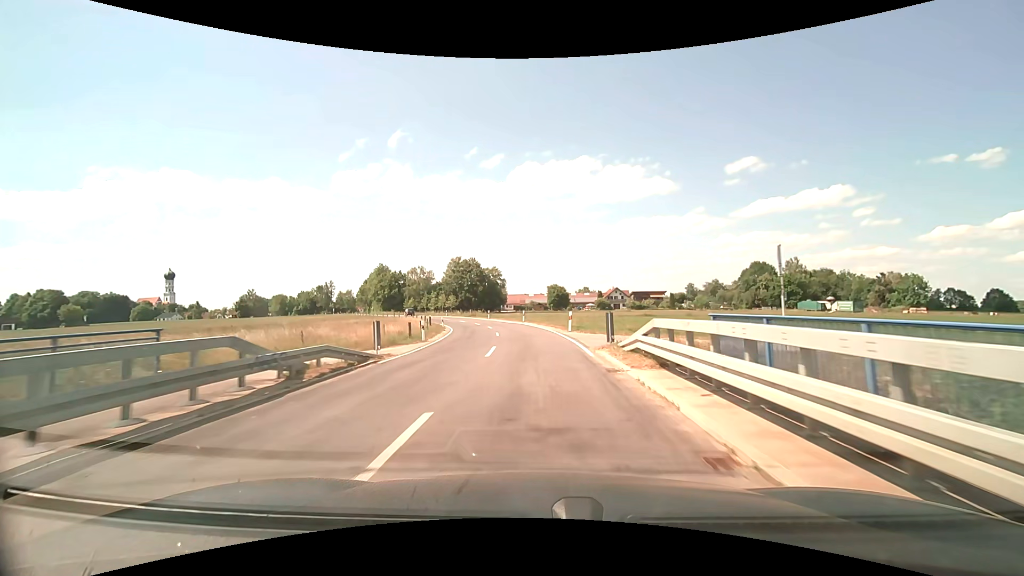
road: unclassified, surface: asphalt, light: Day
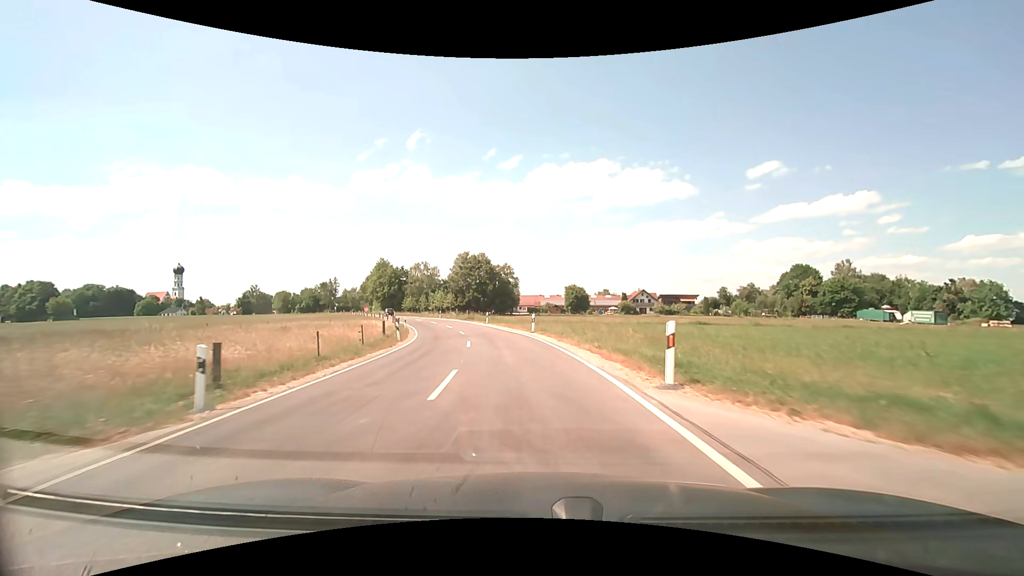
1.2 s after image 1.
(-0.1, +18.9) m; -2°
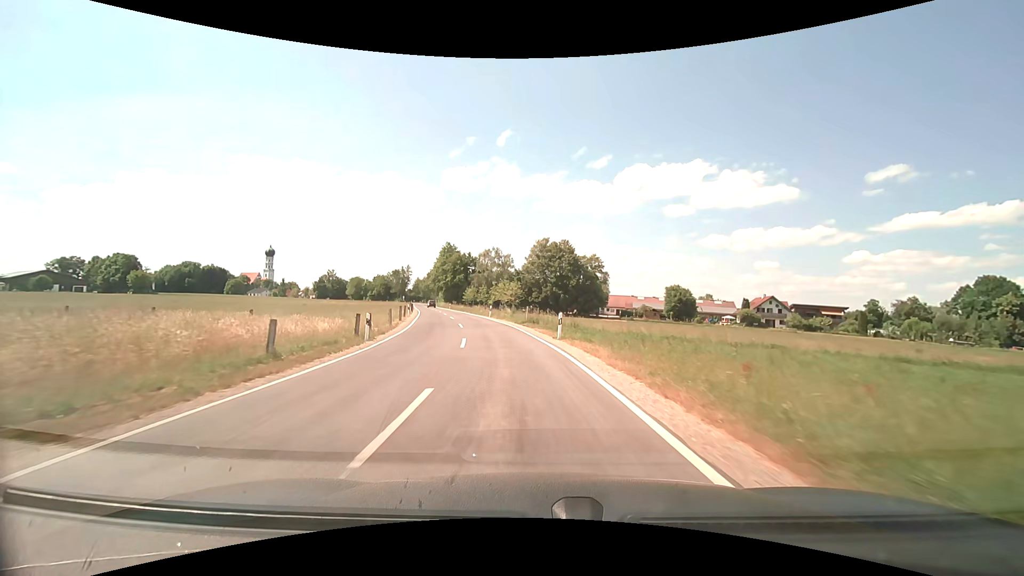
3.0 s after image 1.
(-2.0, +27.8) m; -9°
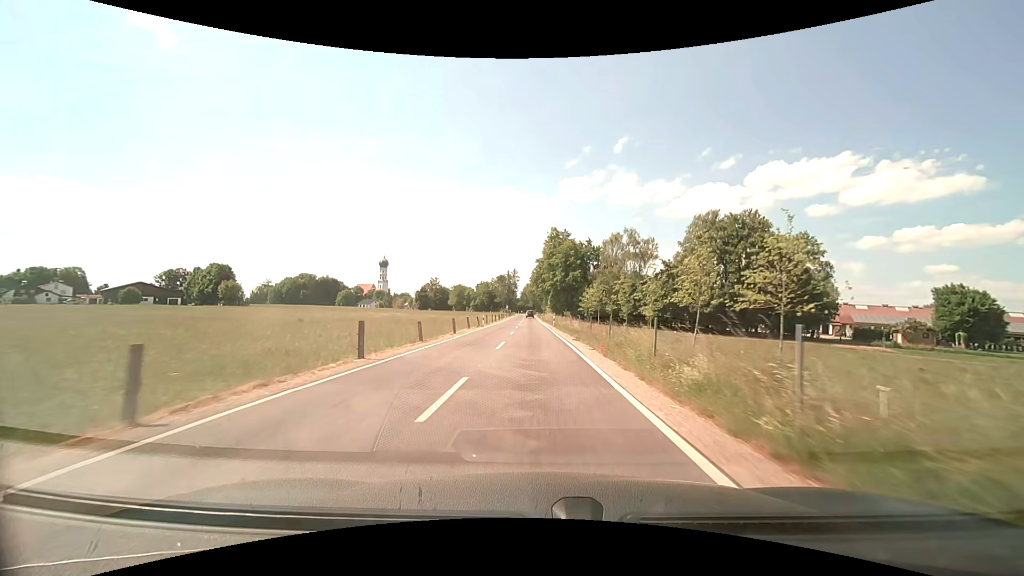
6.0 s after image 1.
(-6.2, +46.5) m; -13°
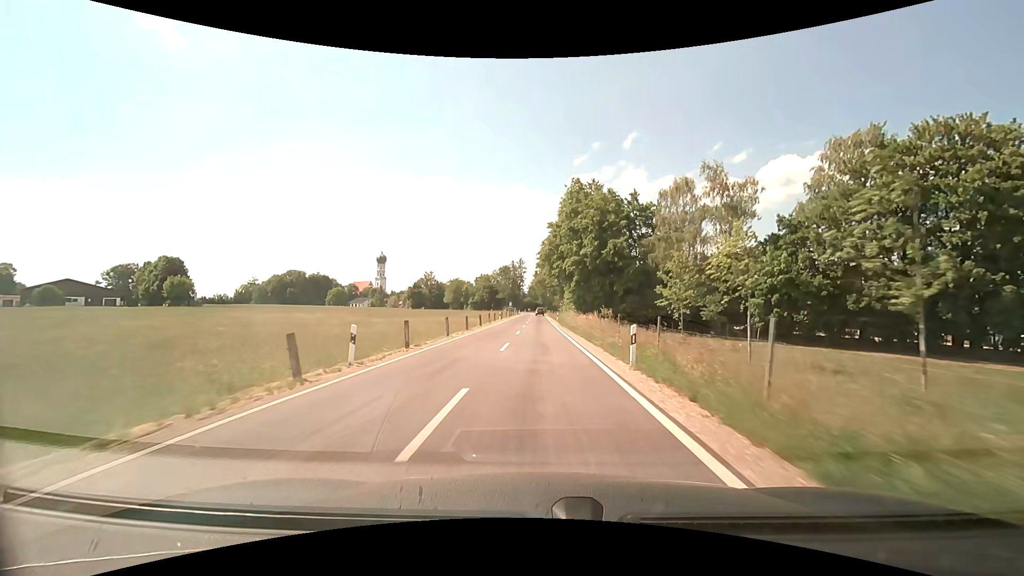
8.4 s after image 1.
(-0.4, +37.7) m; -1°
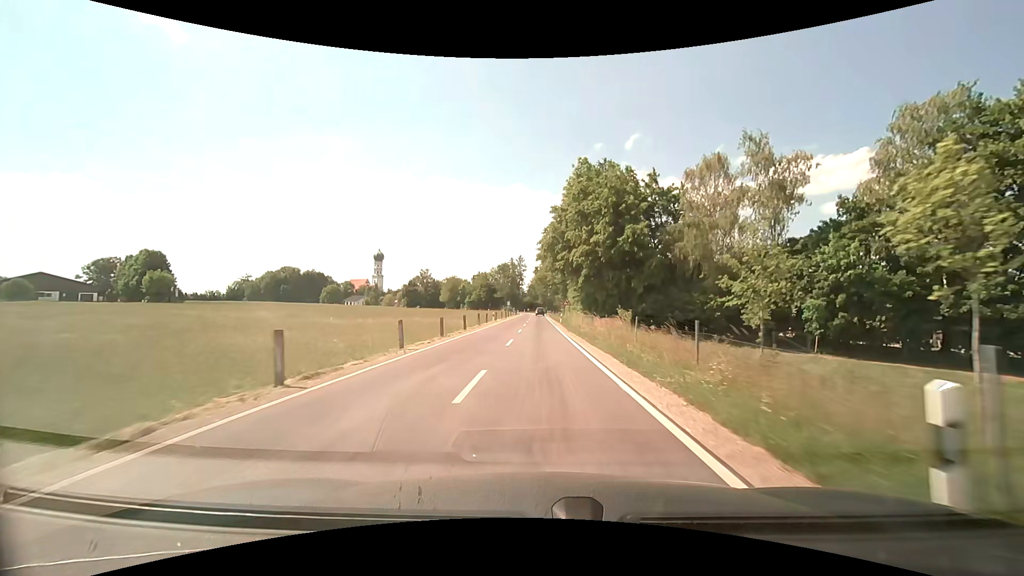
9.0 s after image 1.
(0.0, +9.3) m; 0°
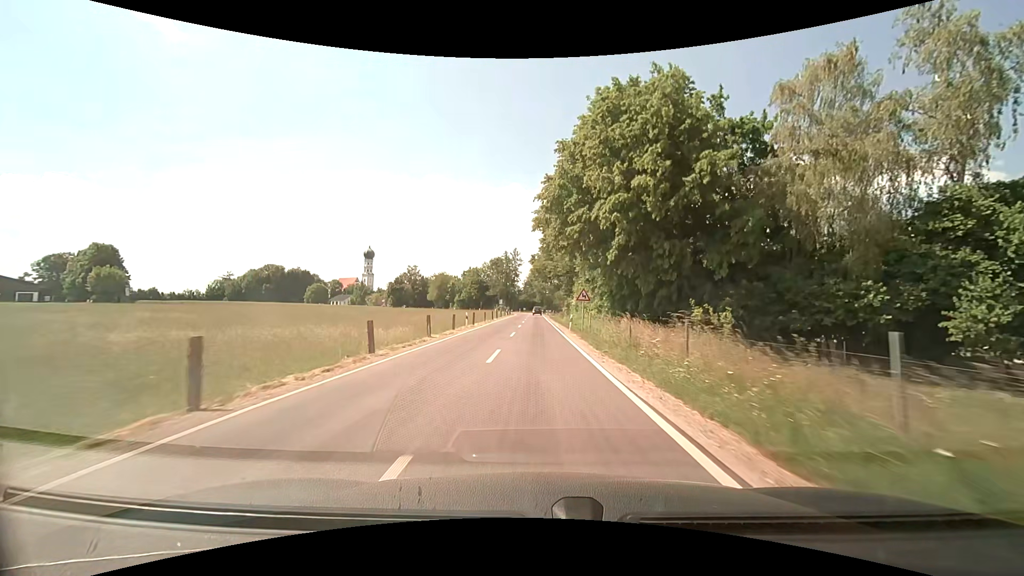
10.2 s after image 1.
(0.0, +18.7) m; 0°
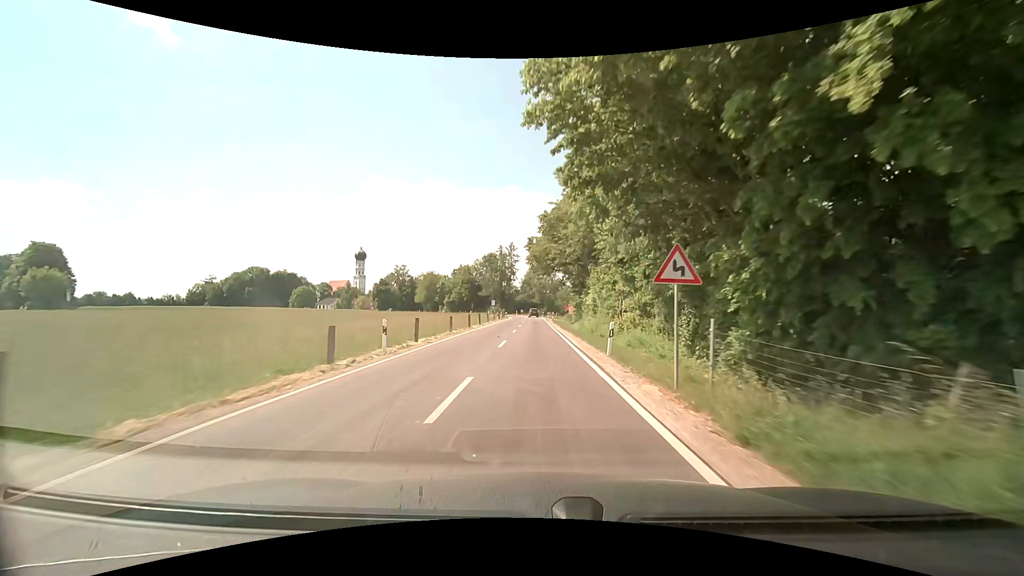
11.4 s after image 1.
(+0.1, +18.7) m; 0°
(0, +10) (0, +20) (0, +30) (0, +40) (0, +50) (0, +60) (0, +70) (0, +80) (0, +90) (-1, +100) m
